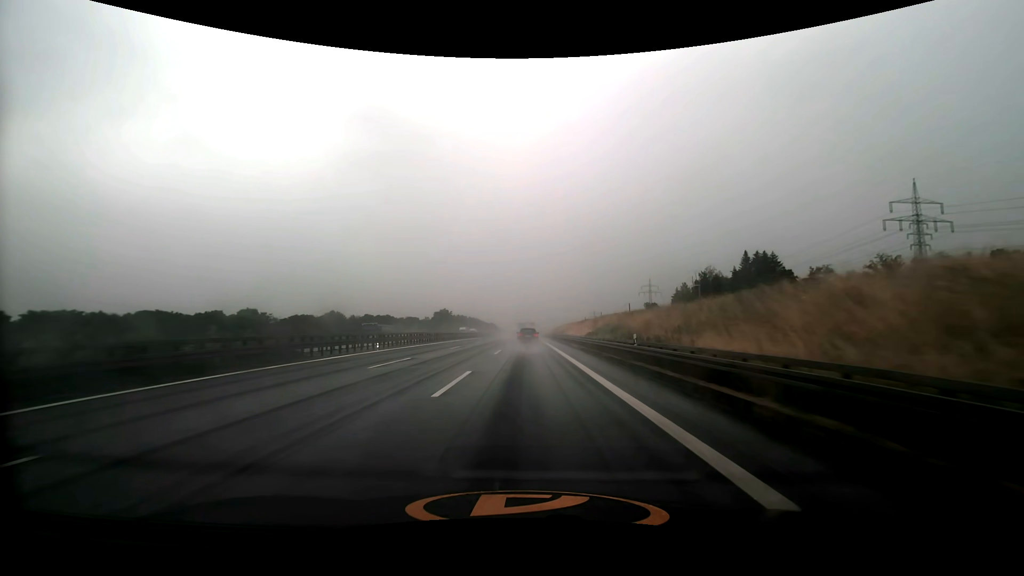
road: motorway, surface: asphalt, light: Day
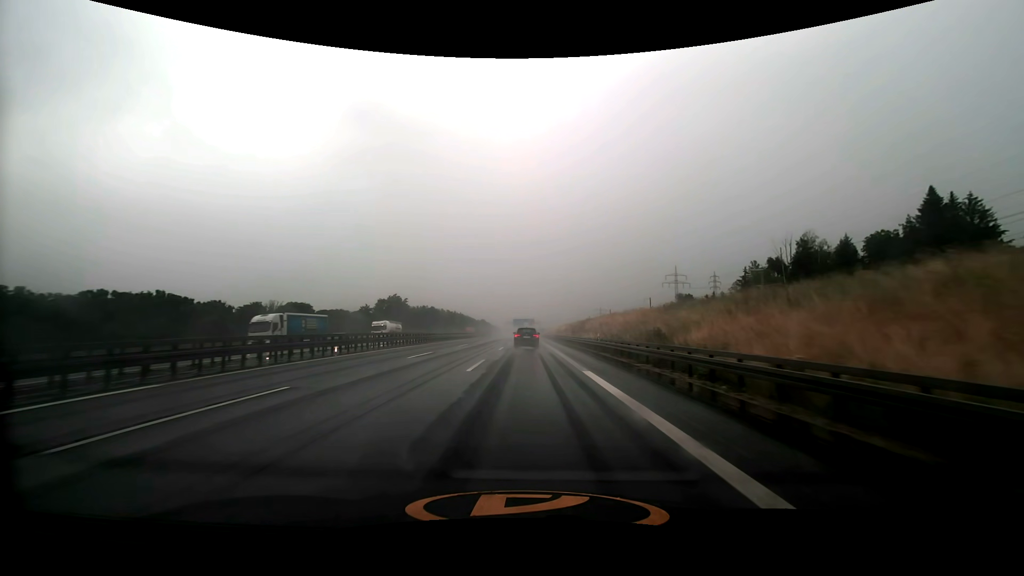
(+0.4, +83.9) m; 0°
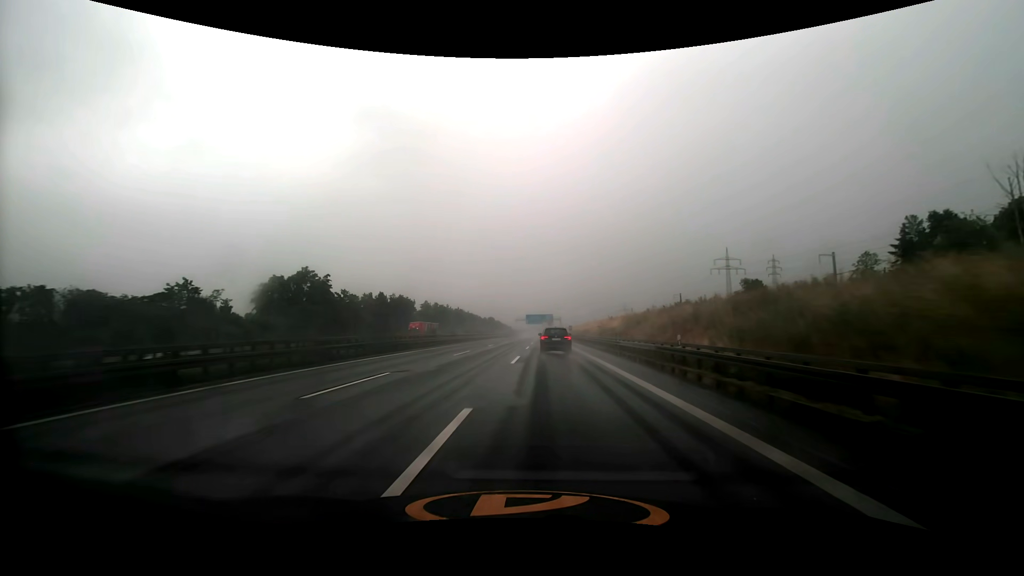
(-0.4, +67.7) m; -2°
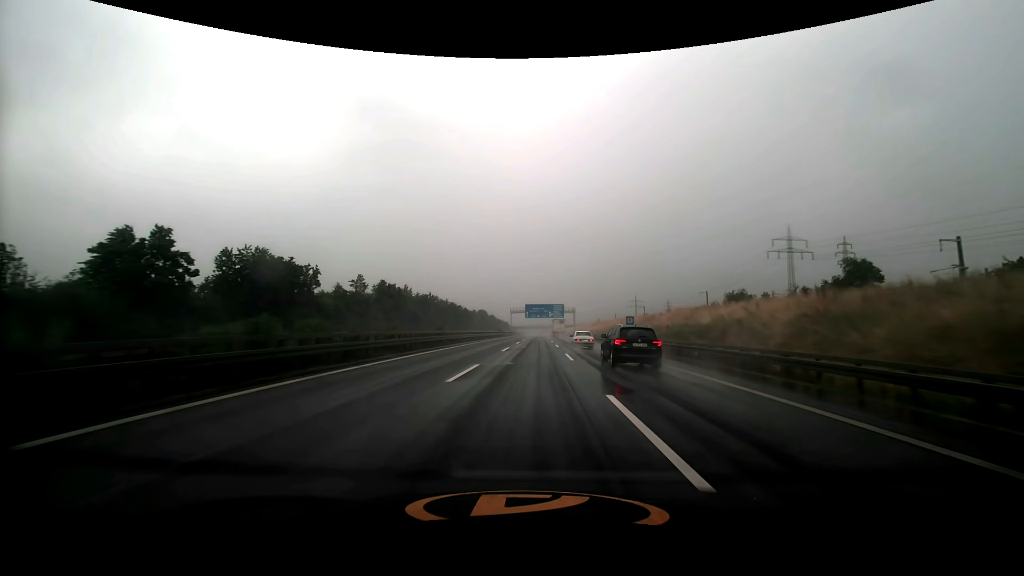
(-0.7, +70.0) m; 0°
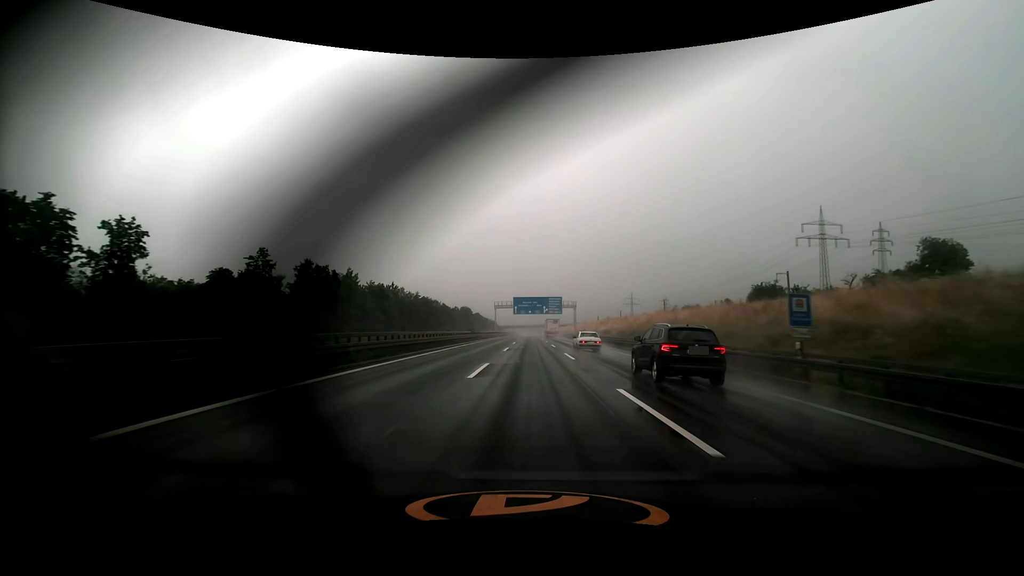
(+0.3, +34.8) m; +1°
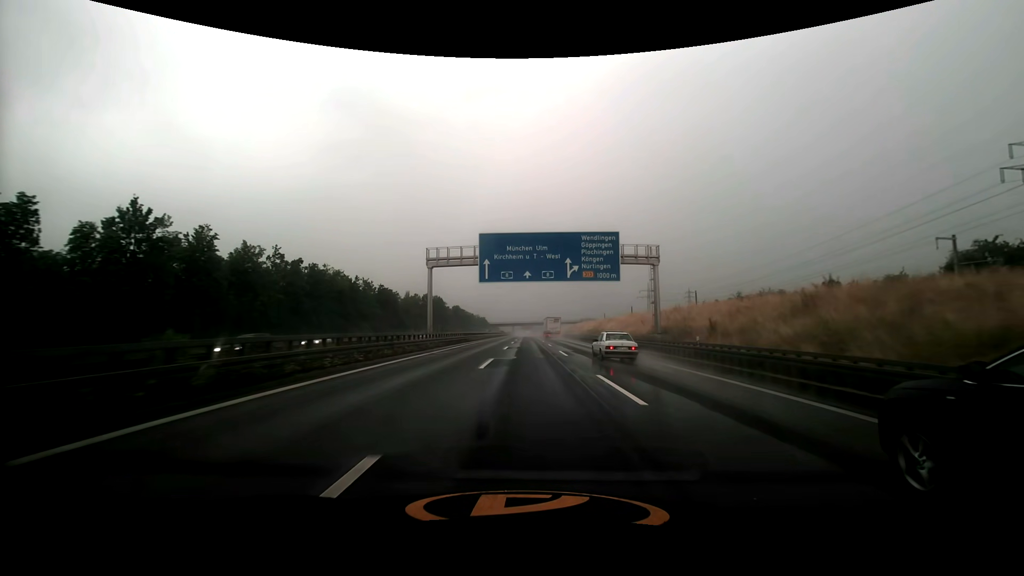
(+0.7, +86.4) m; 0°
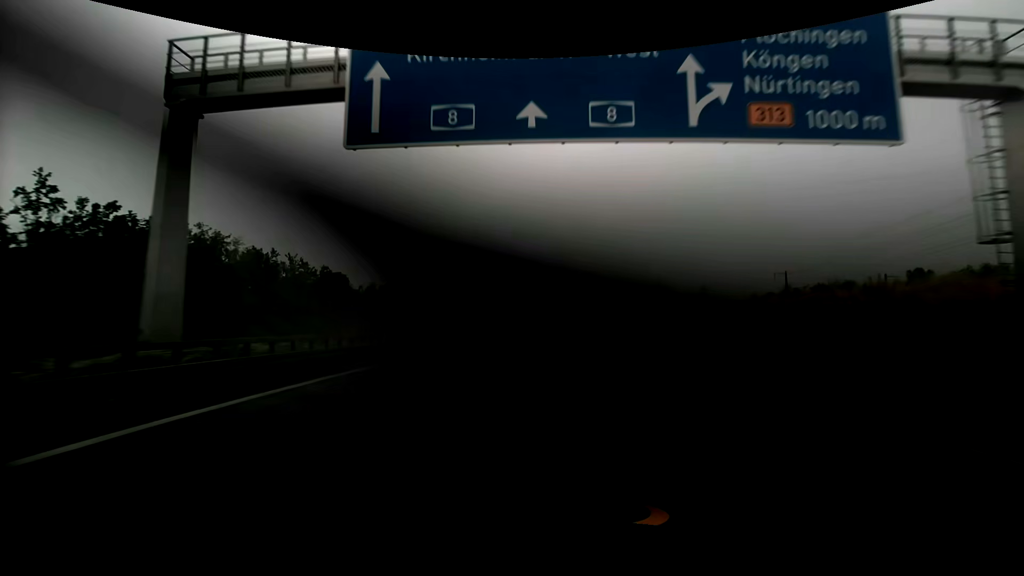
(0.0, +34.7) m; 0°
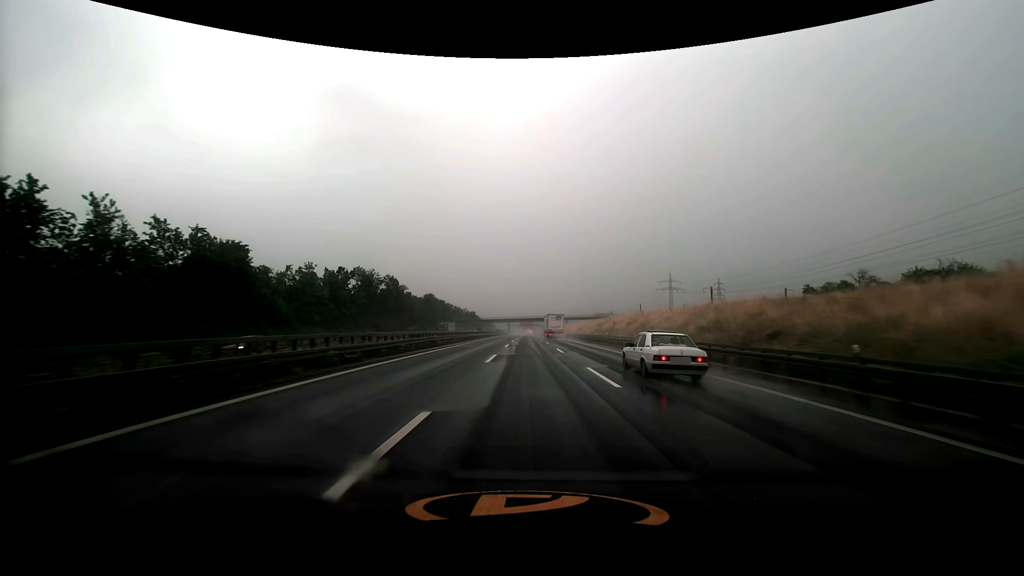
(0.0, +34.8) m; 0°
(0, +10) (0, +20) (0, +30) (0, +40) (0, +50) (0, +60) (0, +70) (0, +80) (0, +90) (0, +100) m
